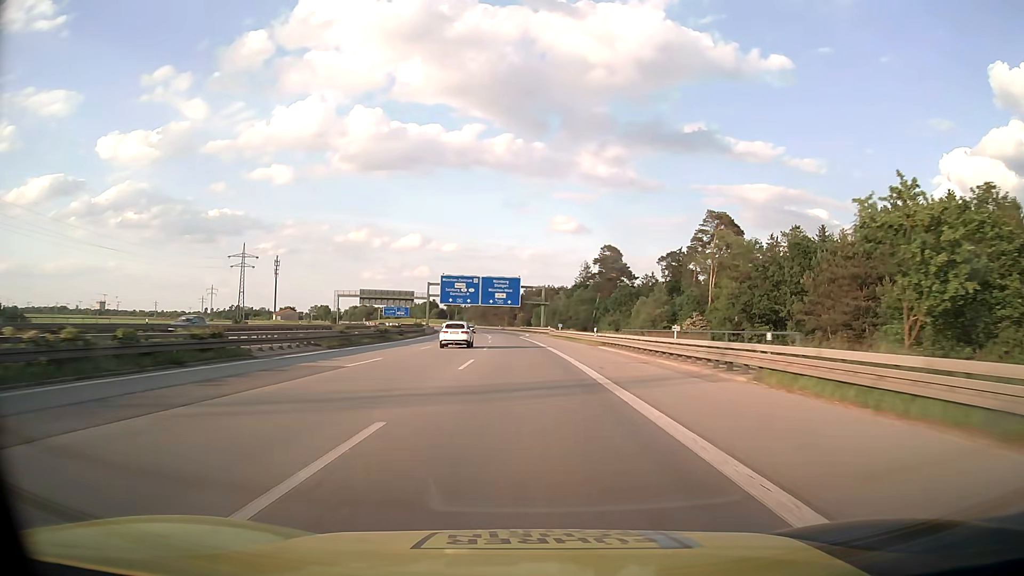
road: motorway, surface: asphalt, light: Day
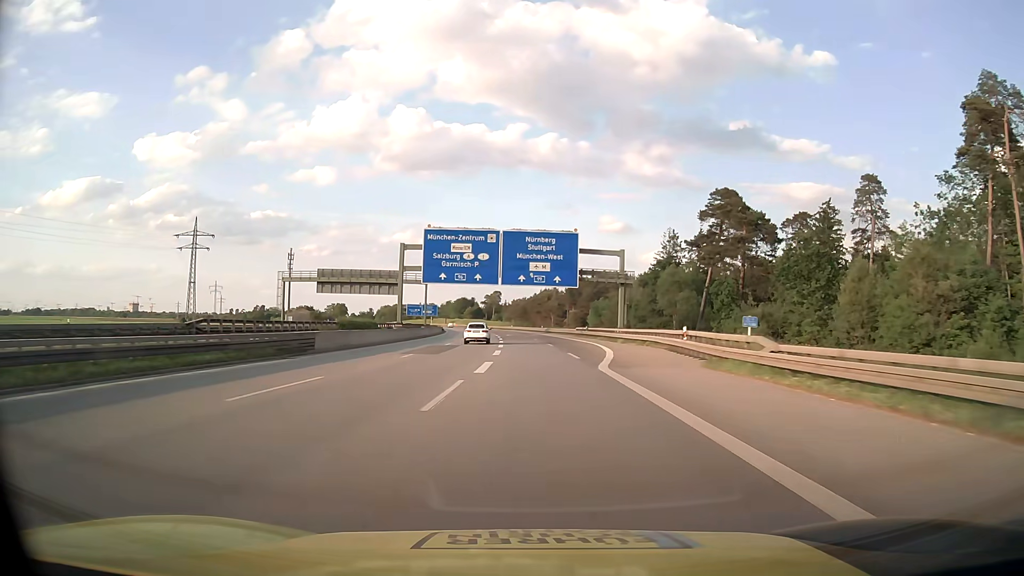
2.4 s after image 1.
(-1.7, +64.5) m; -4°
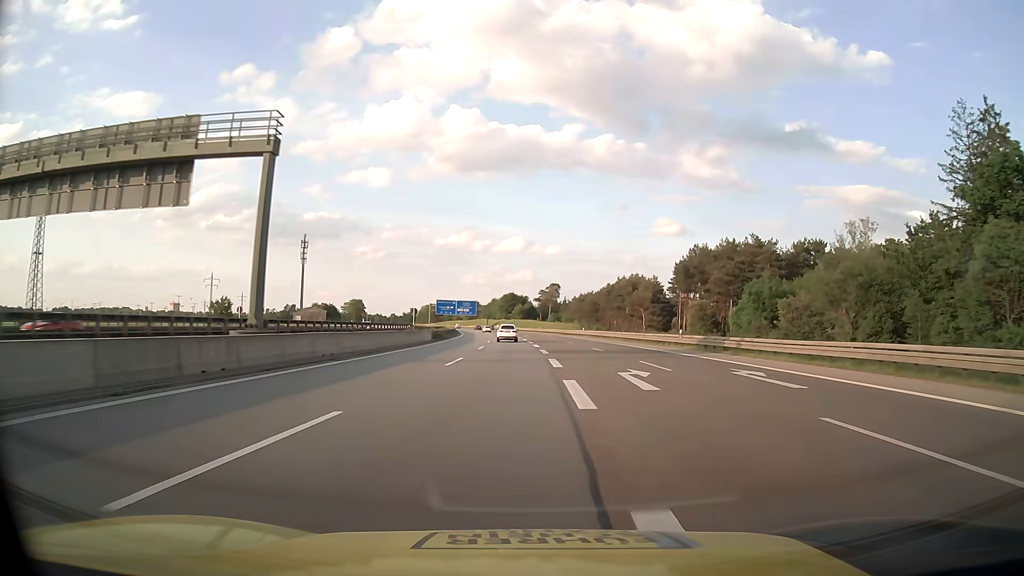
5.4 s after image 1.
(-4.1, +80.6) m; -5°
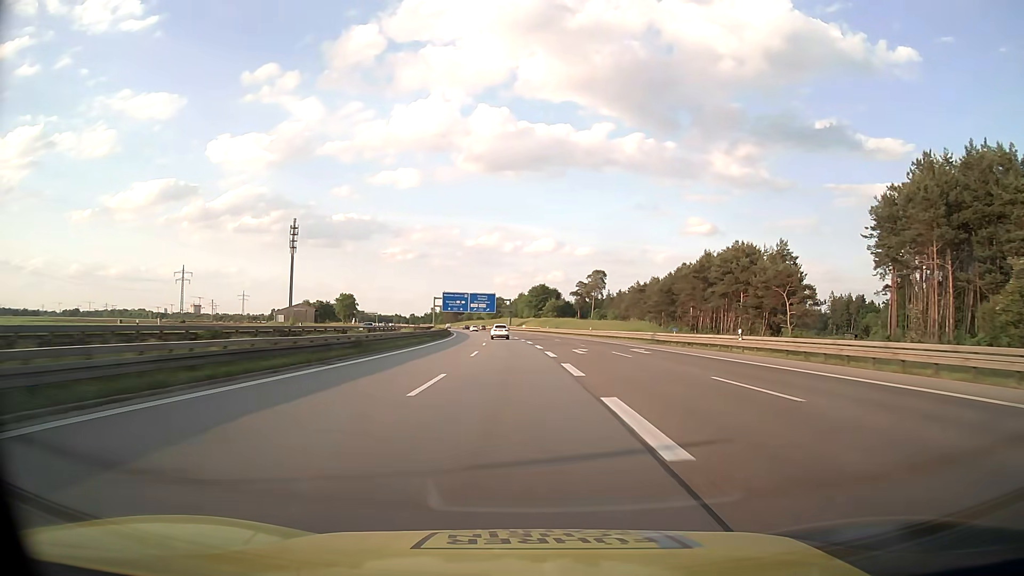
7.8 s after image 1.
(-1.2, +64.6) m; -2°
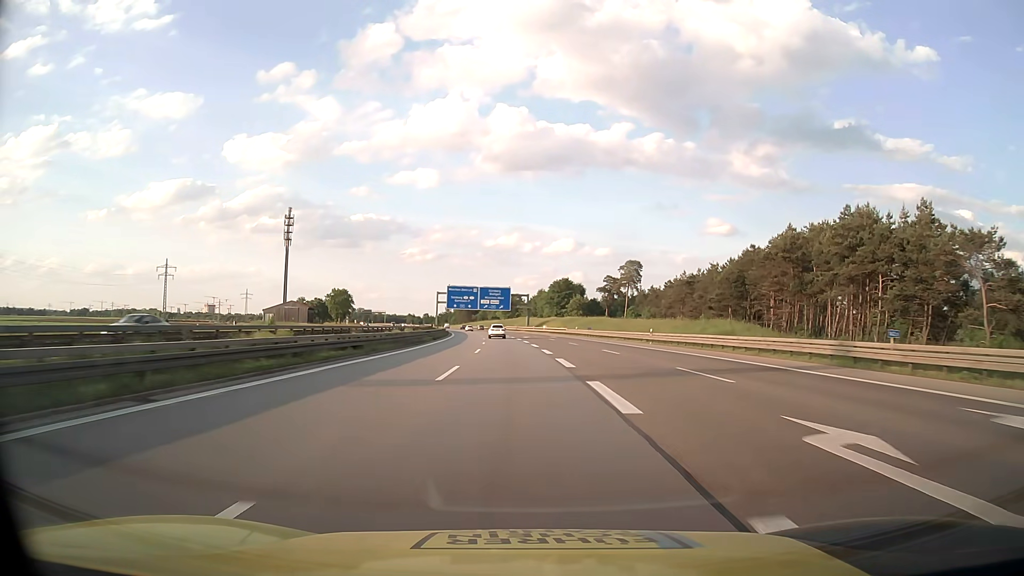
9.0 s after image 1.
(-0.5, +32.4) m; -2°
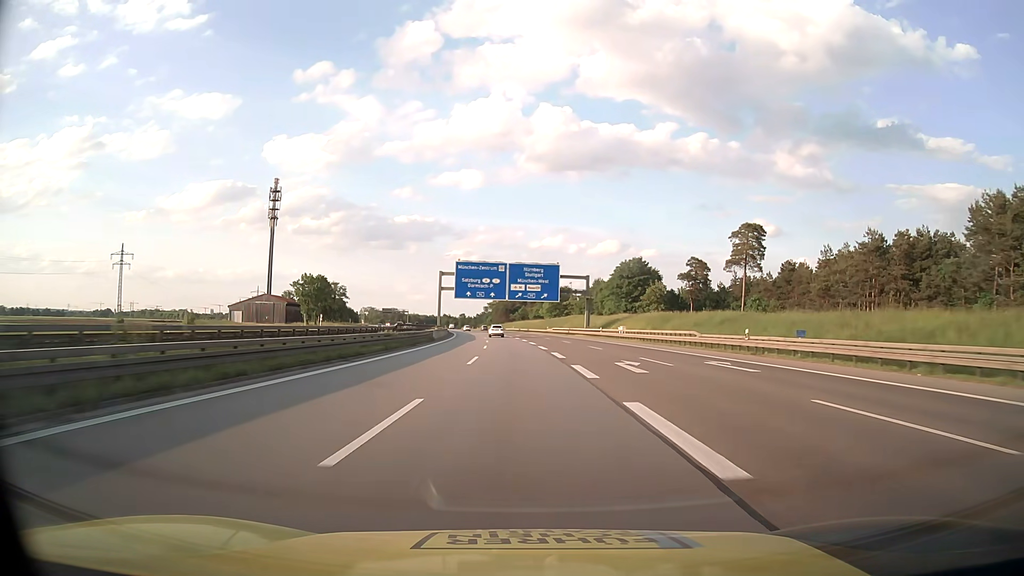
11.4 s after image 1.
(-2.1, +64.7) m; -4°
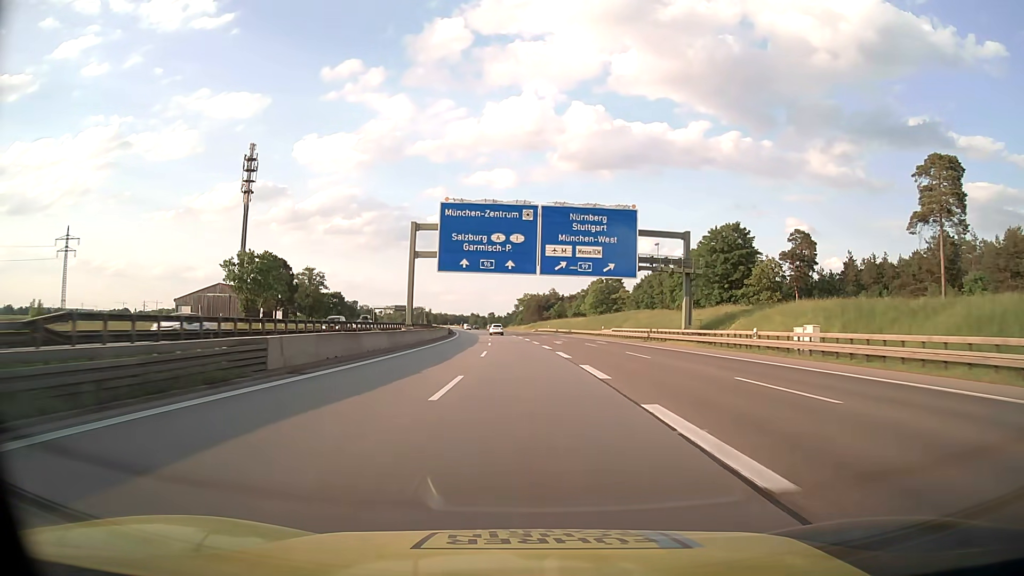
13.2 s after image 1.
(-1.2, +48.5) m; -3°
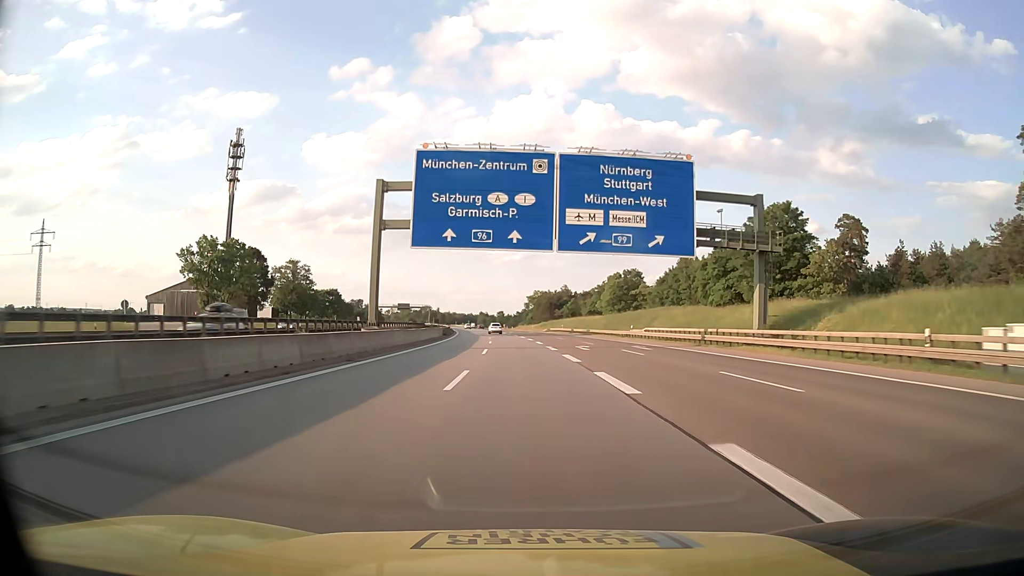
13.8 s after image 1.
(-0.1, +16.2) m; -1°
(0, +10) (0, +20) (0, +30) (-1, +40) (-1, +50) (-2, +60) (-2, +70) (-3, +80) (-4, +90) (-4, +100) m
